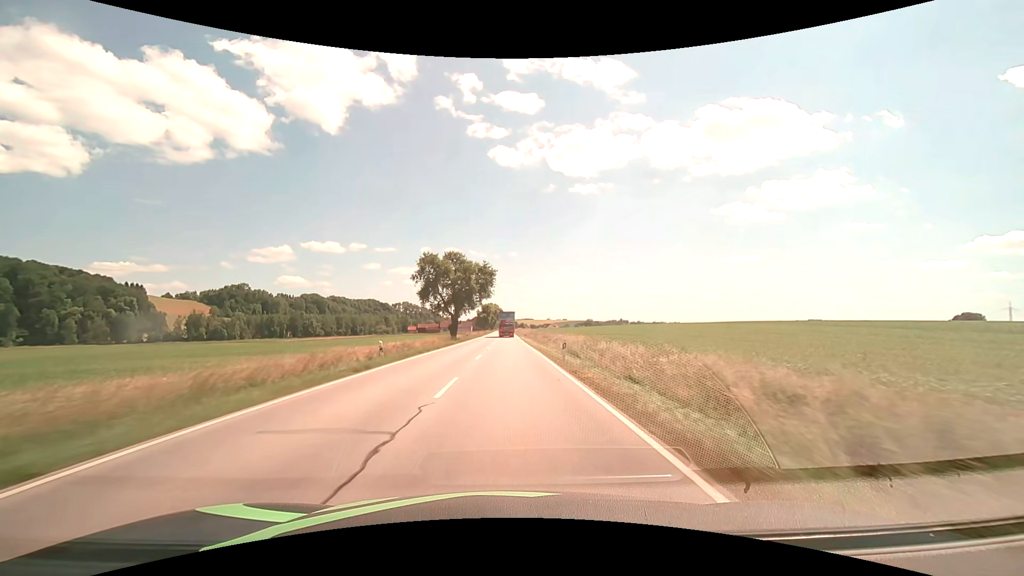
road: secondary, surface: asphalt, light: Day
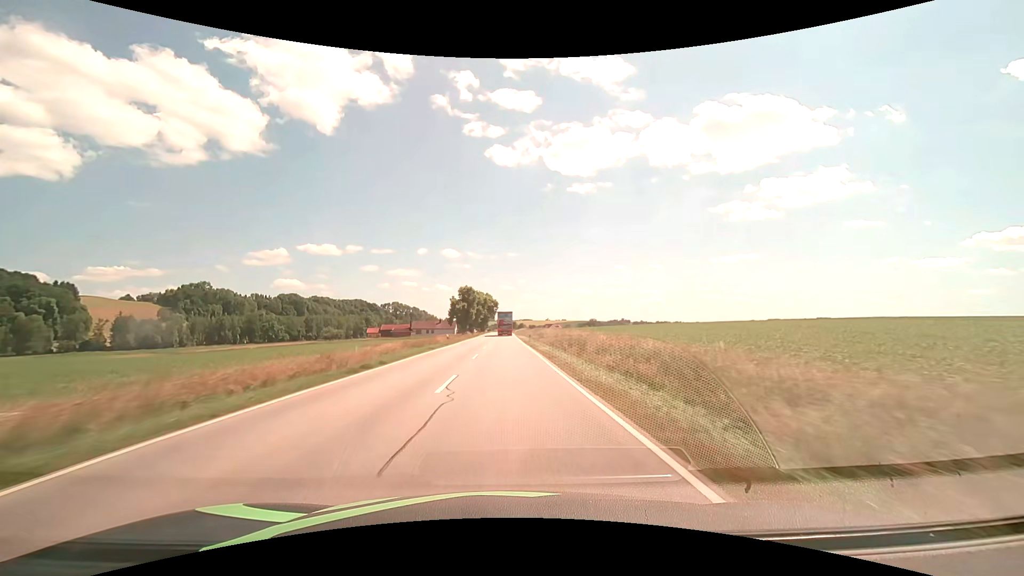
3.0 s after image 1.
(+0.2, +71.0) m; 0°
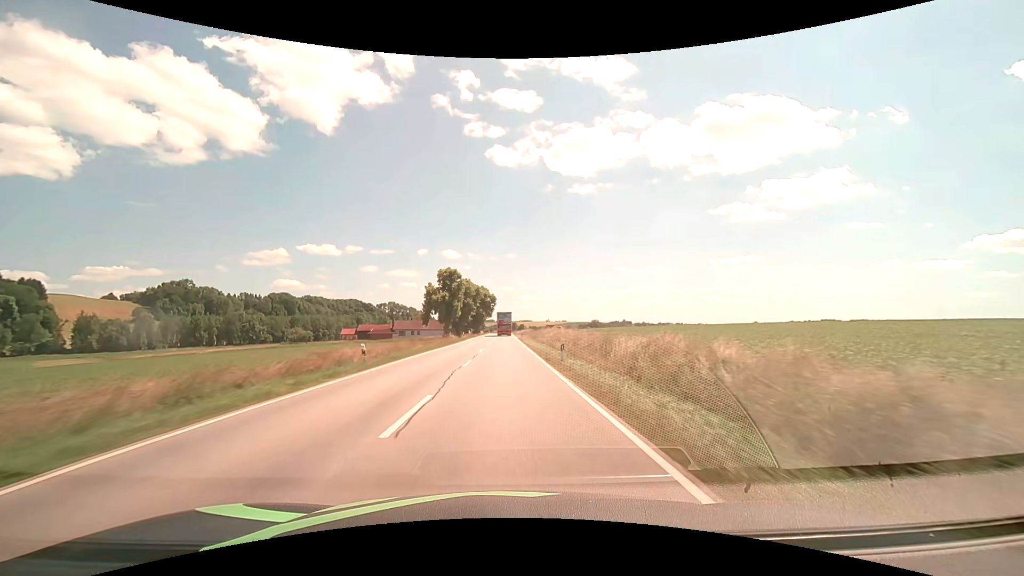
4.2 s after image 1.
(0.0, +28.4) m; 0°
(0, +10) (0, +20) (0, +30) (0, +40) (0, +50) (0, +60) (0, +70) (0, +80) (0, +90) (0, +100) m
